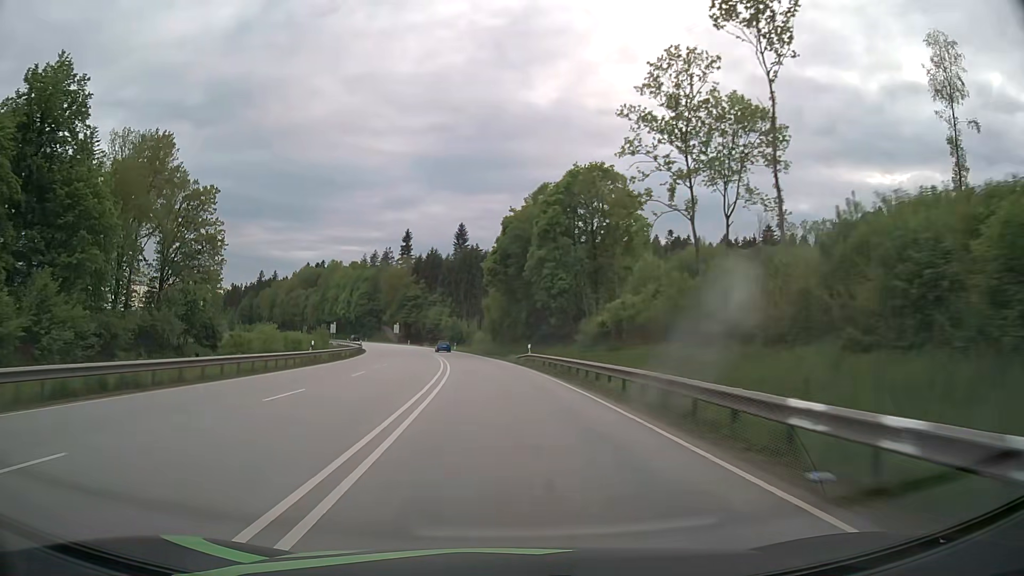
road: primary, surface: asphalt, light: Day
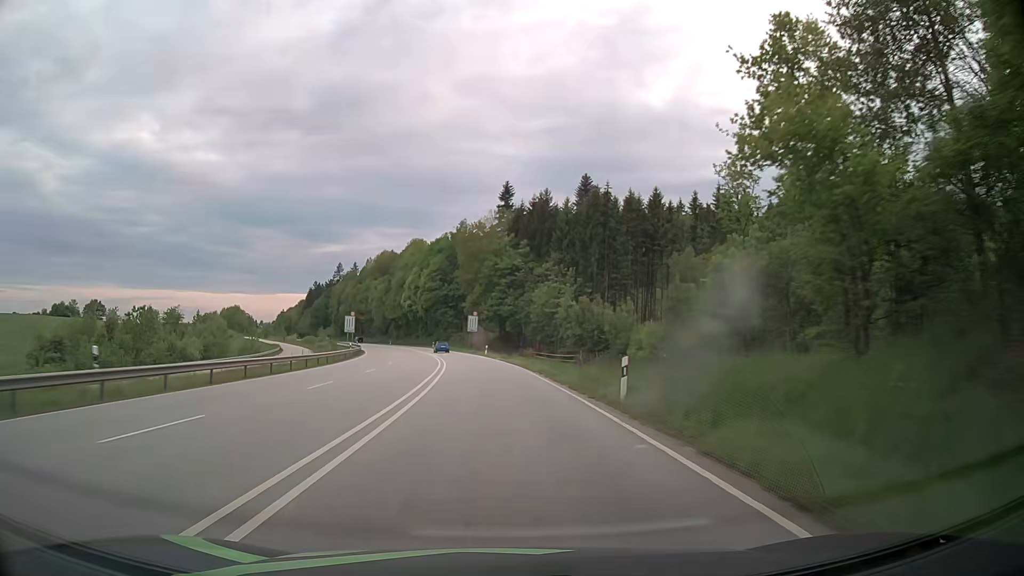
(-6.8, +78.6) m; -10°
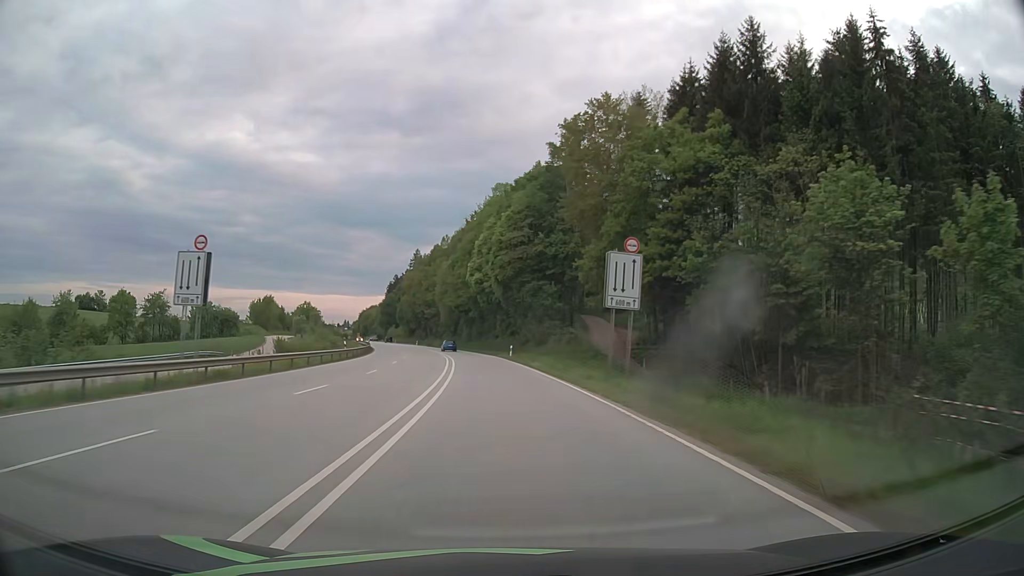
(-4.7, +63.0) m; -9°
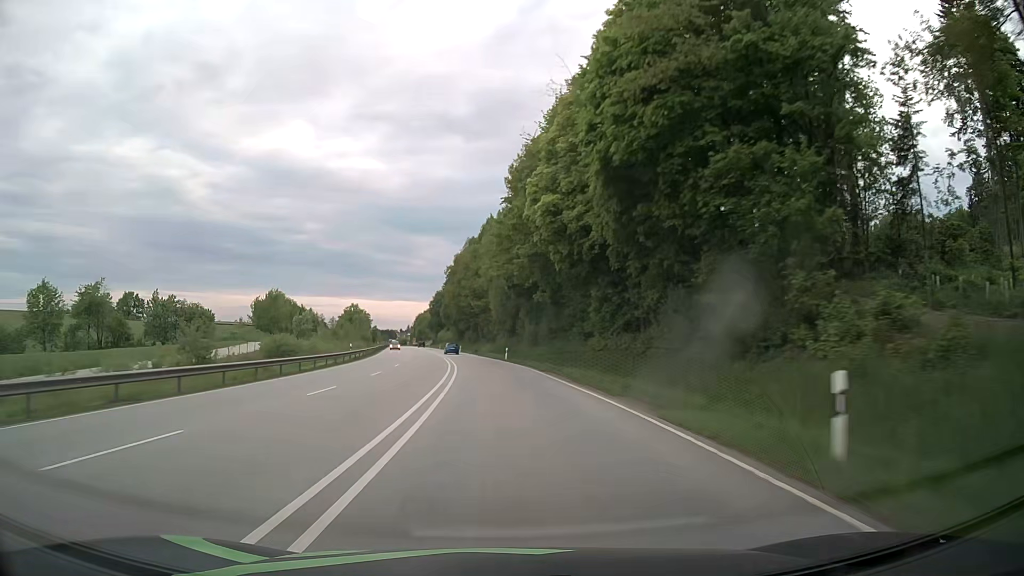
(-2.3, +47.4) m; -6°
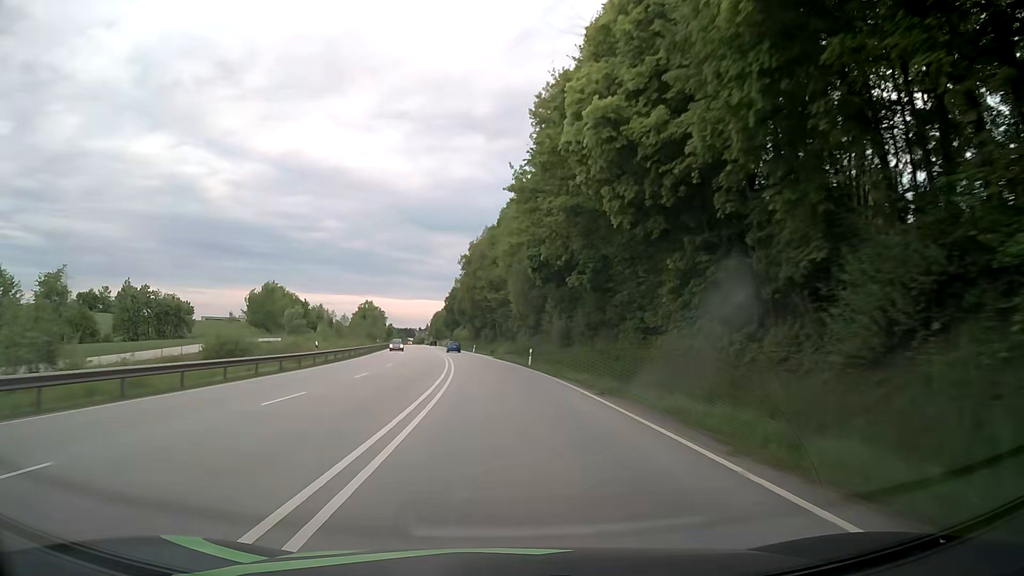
(-0.2, +15.8) m; -2°
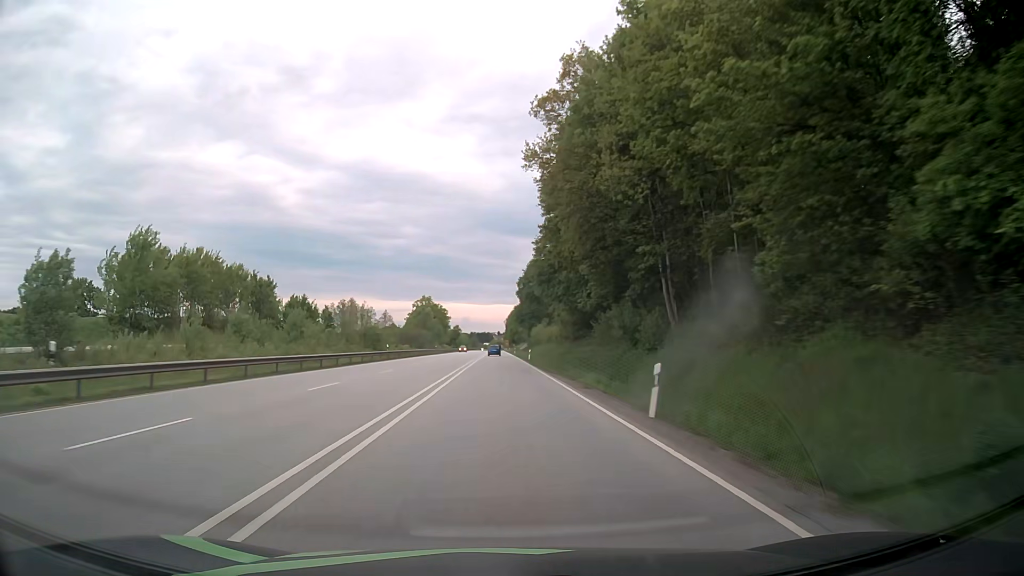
(-5.8, +79.1) m; -7°
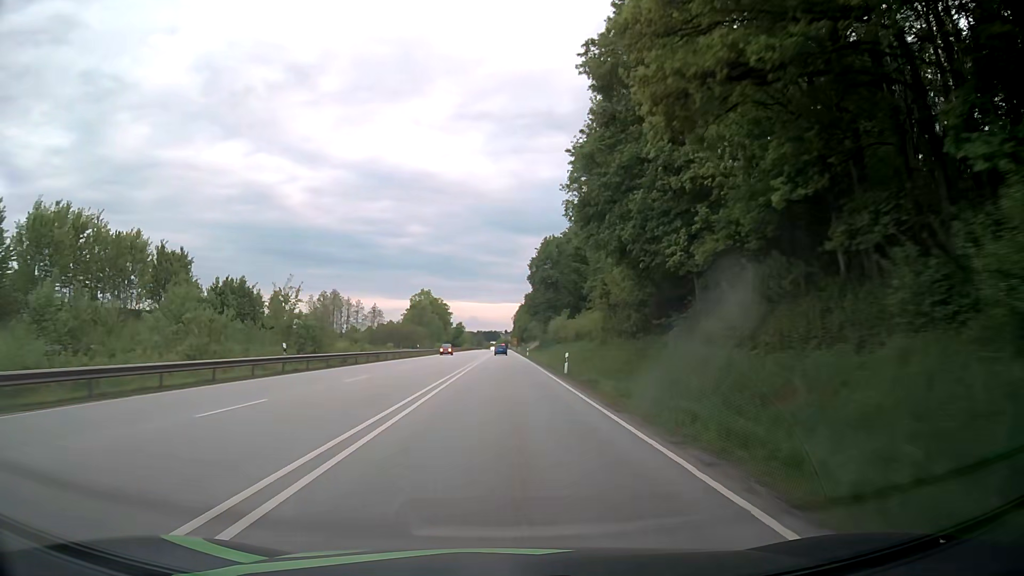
(-0.3, +31.7) m; -1°
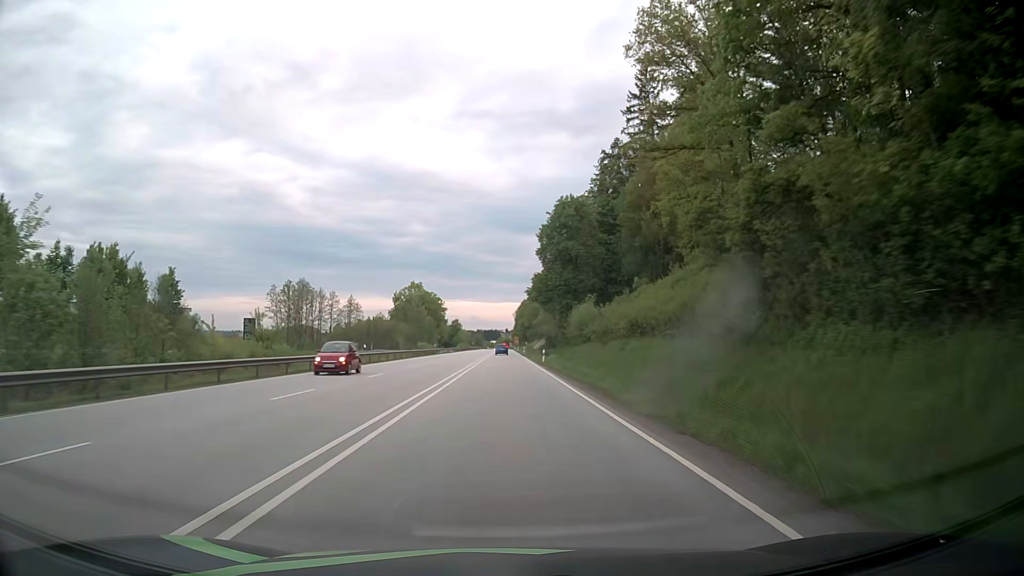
(0.0, +31.7) m; 0°
(0, +10) (0, +20) (0, +30) (0, +40) (0, +50) (0, +60) (0, +70) (0, +80) (0, +90) (0, +100) m
